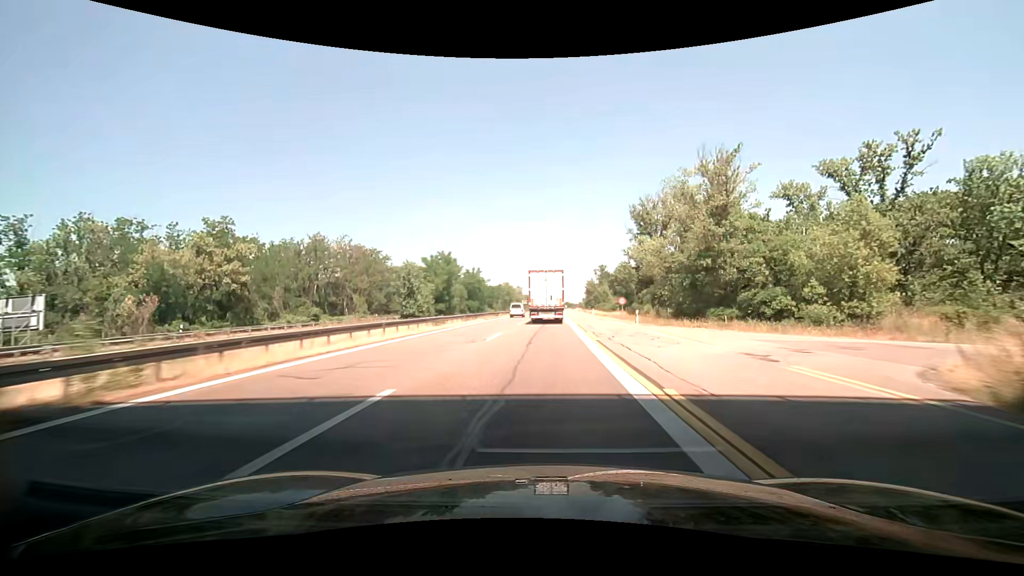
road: motorway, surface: asphalt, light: Day
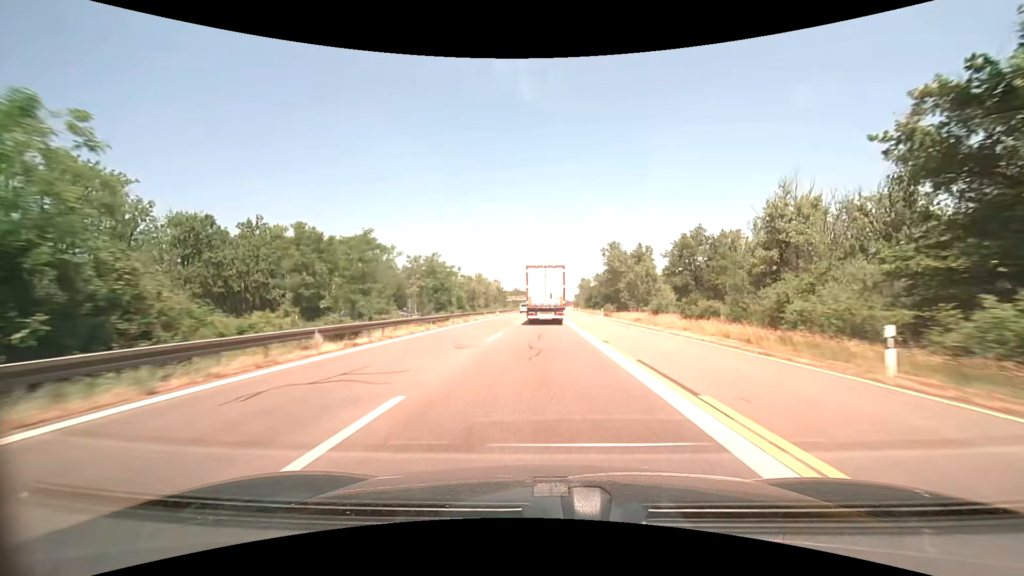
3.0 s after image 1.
(+0.5, +72.7) m; +1°
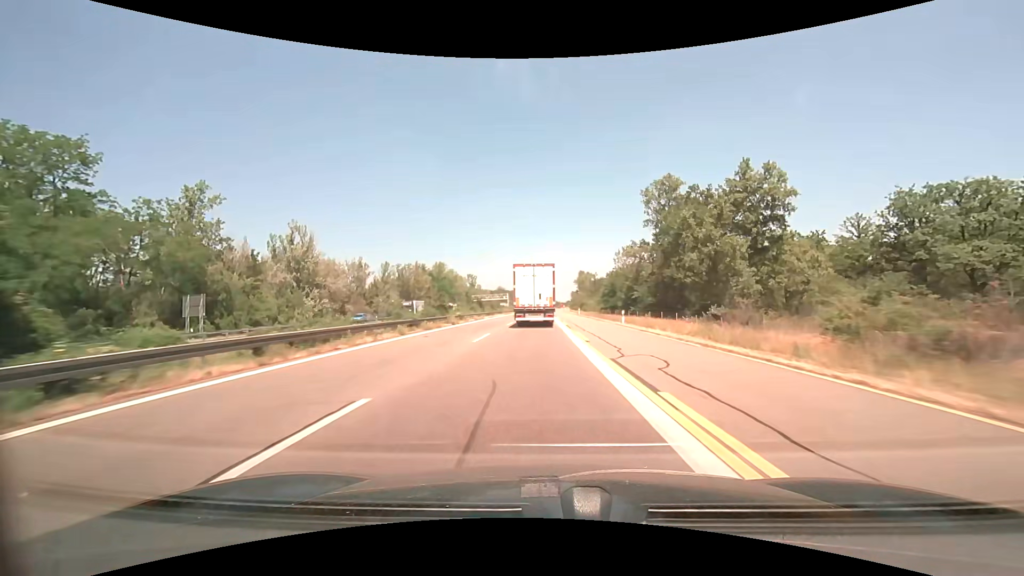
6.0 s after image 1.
(+0.9, +71.7) m; +1°
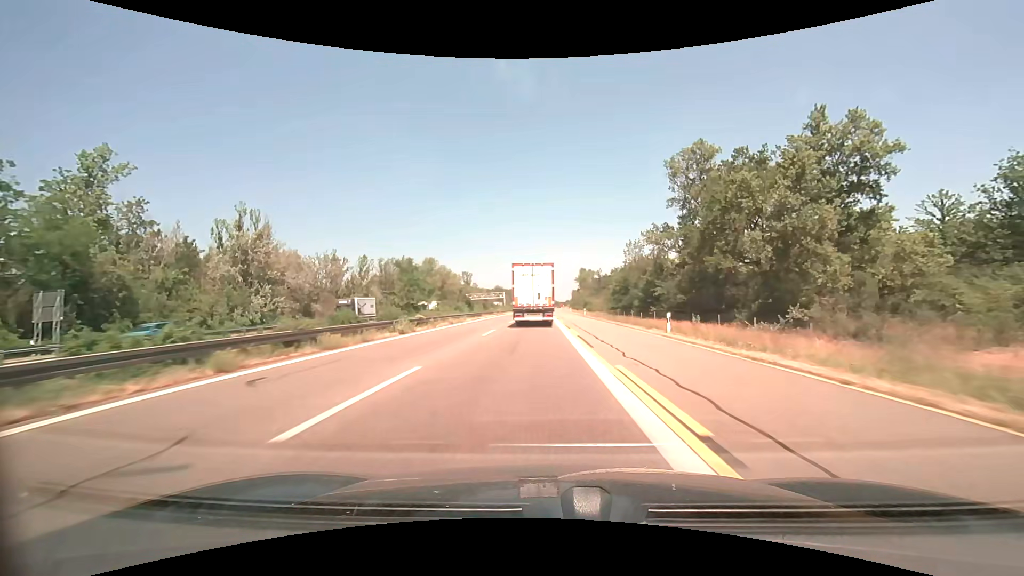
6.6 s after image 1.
(0.0, +14.2) m; 0°
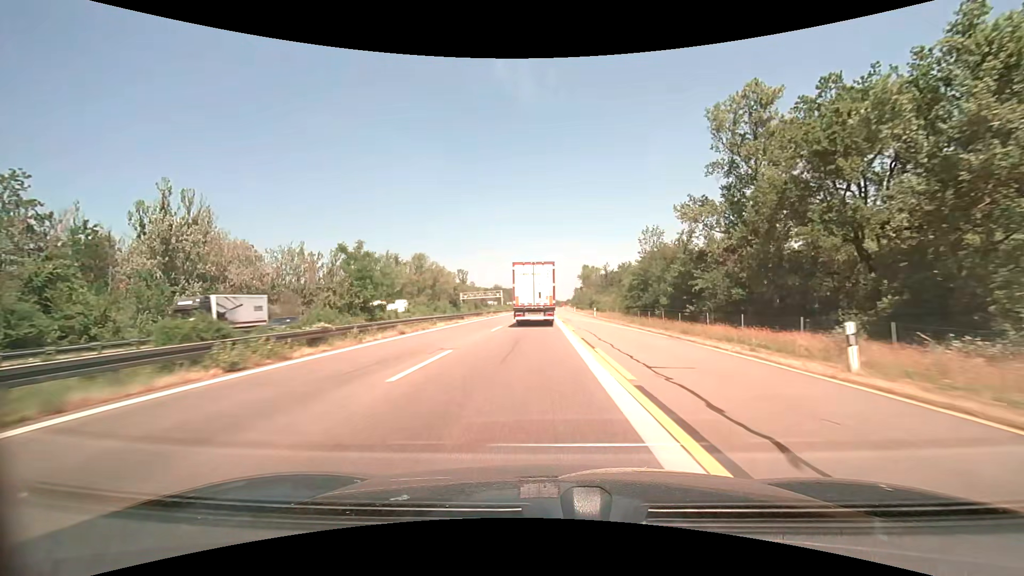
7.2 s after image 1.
(0.0, +14.1) m; 0°
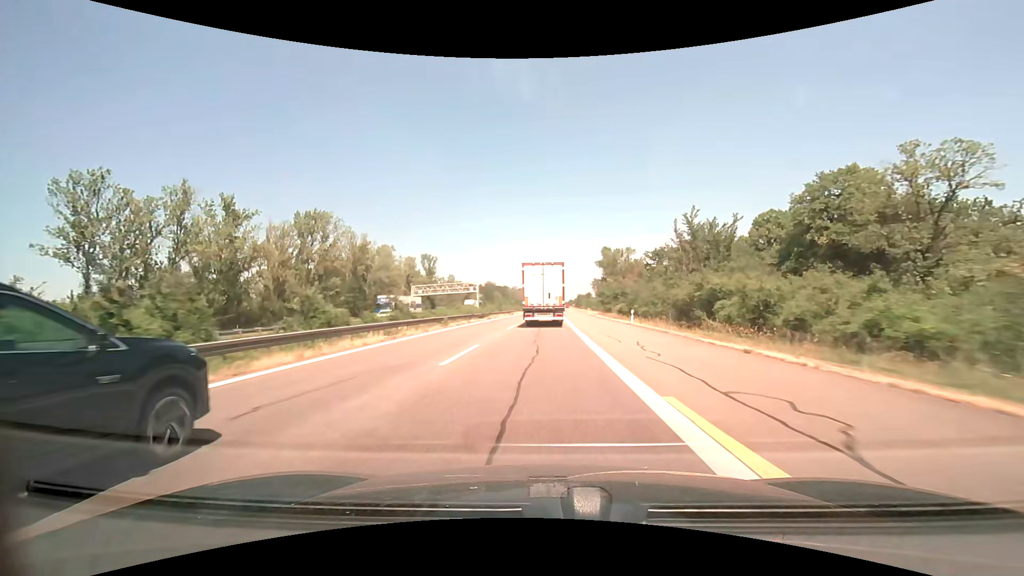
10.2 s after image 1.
(-0.5, +69.5) m; 0°
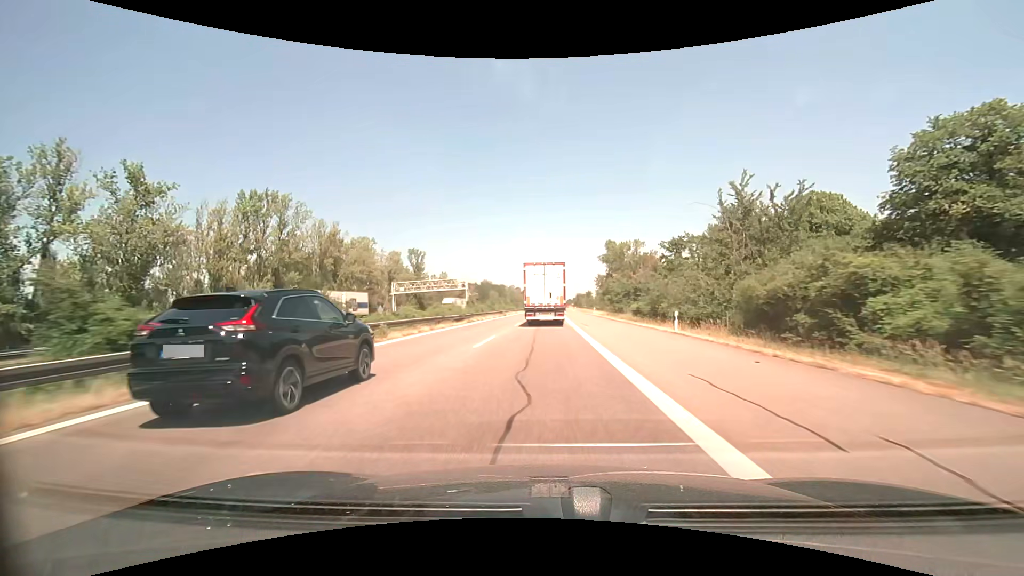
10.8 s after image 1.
(0.0, +13.5) m; 0°
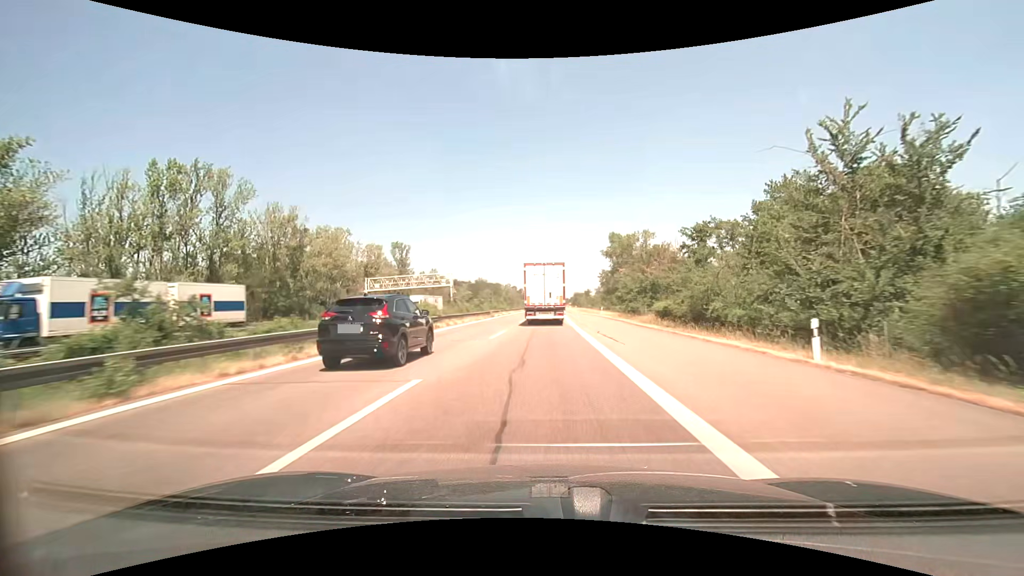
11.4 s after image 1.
(0.0, +13.4) m; 0°
(0, +10) (0, +20) (0, +30) (+1, +40) (+1, +50) (+1, +60) (+1, +70) (+2, +80) (+2, +90) (+2, +100) m
